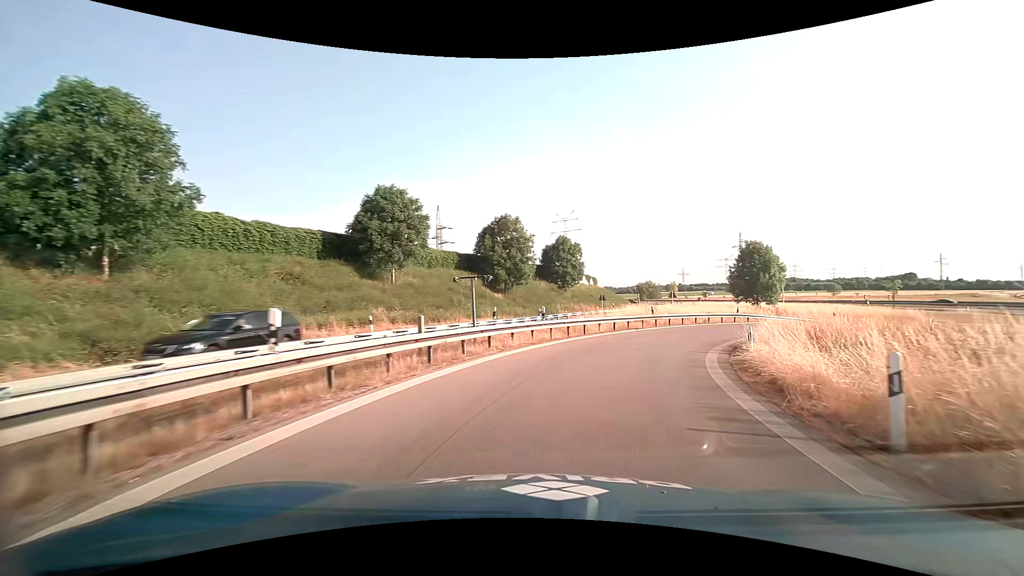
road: motorway_link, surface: asphalt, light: Day
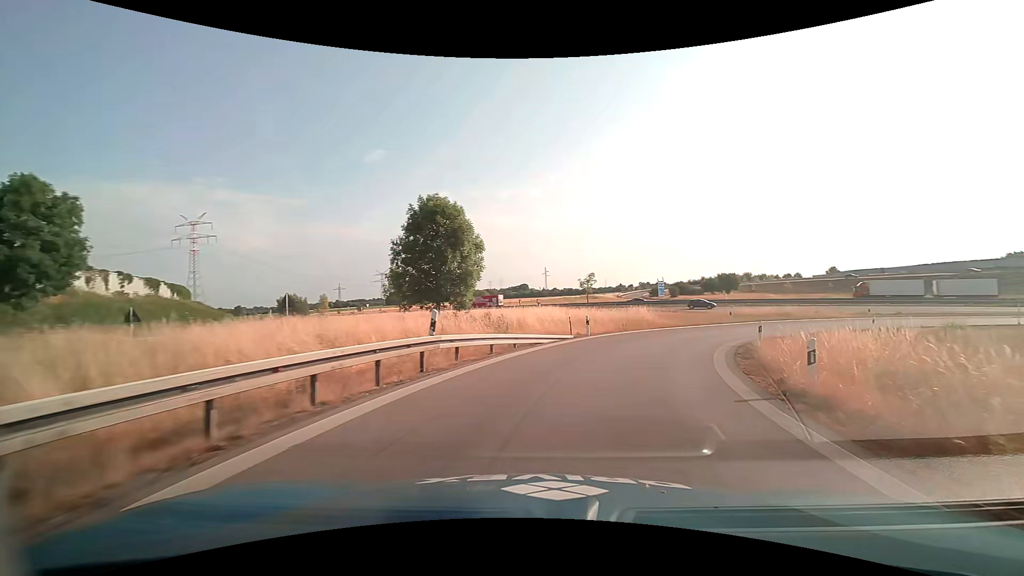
(+11.1, +32.1) m; +38°
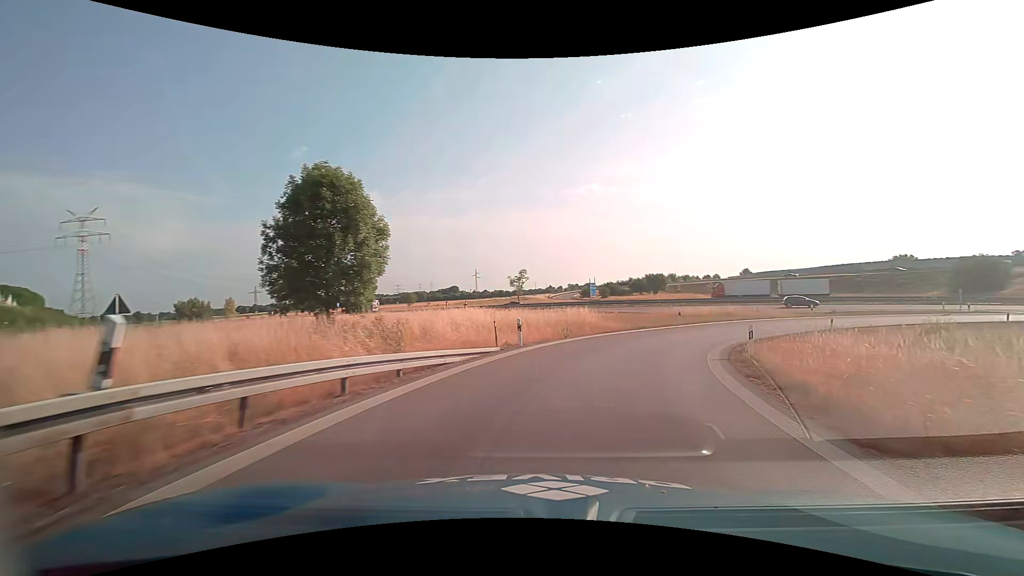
(+0.5, +6.9) m; +9°
(+1, +10) (+4, +20) (+8, +28) (+15, +36) (+22, +42) (+31, +47) (+40, +51) (+50, +52) (+60, +52) (+70, +51) m
